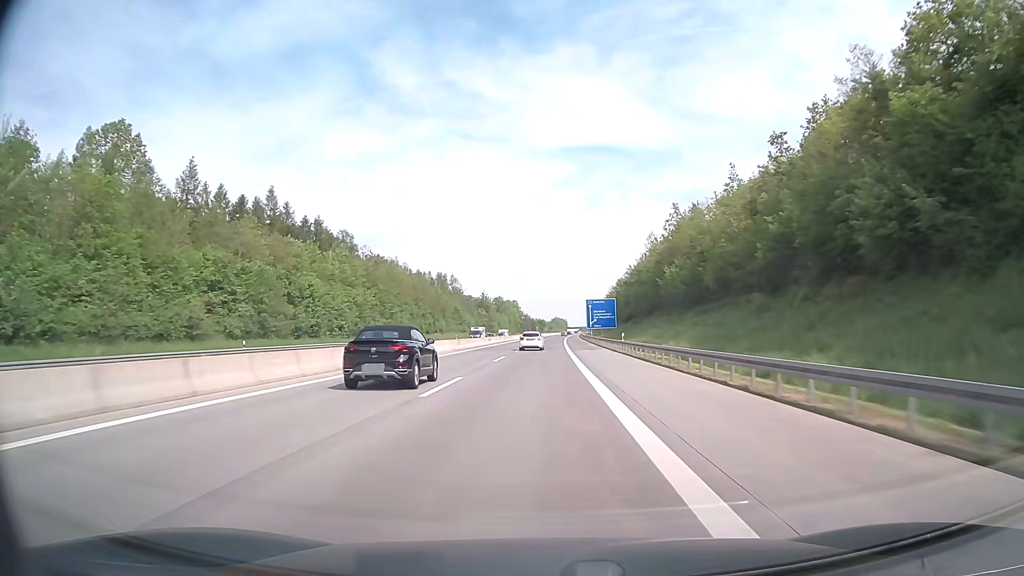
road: motorway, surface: asphalt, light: Day
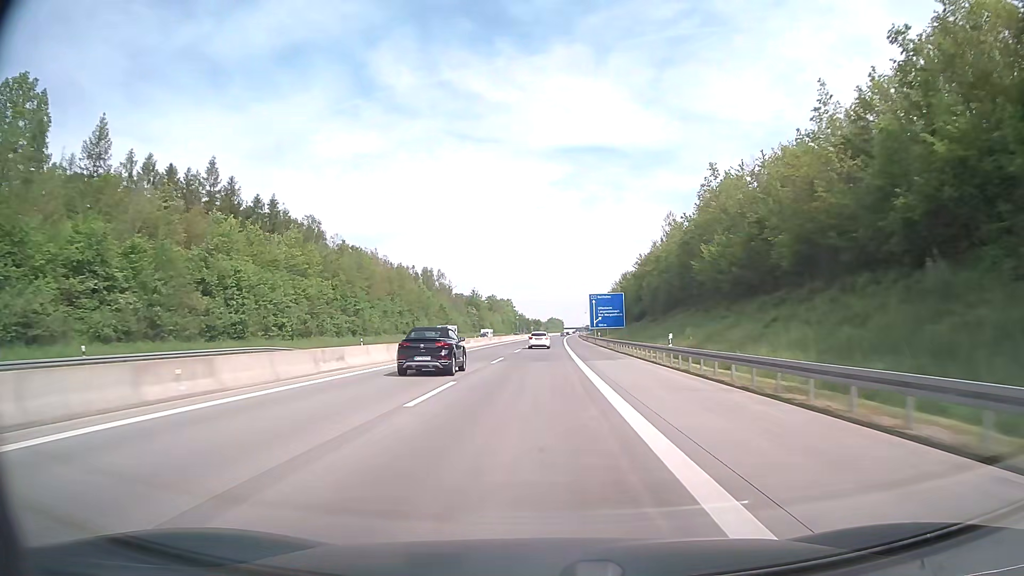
(+0.1, +19.8) m; 0°
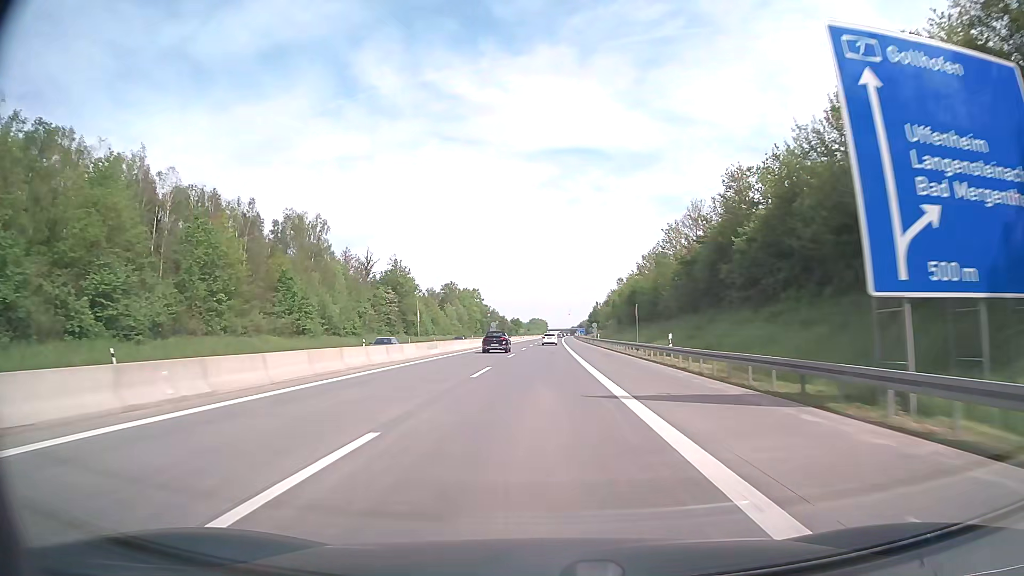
(+1.4, +99.1) m; +1°
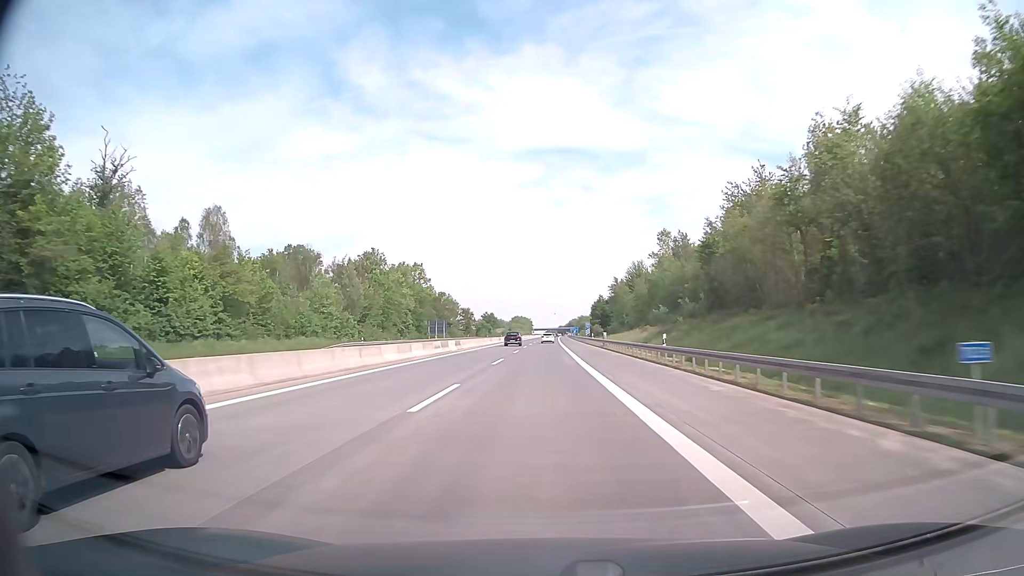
(+1.1, +99.0) m; +1°
(0, +10) (0, +20) (0, +30) (0, +40) (0, +50) (0, +60) (0, +70) (+1, +80) (+1, +90) (+1, +100) m
